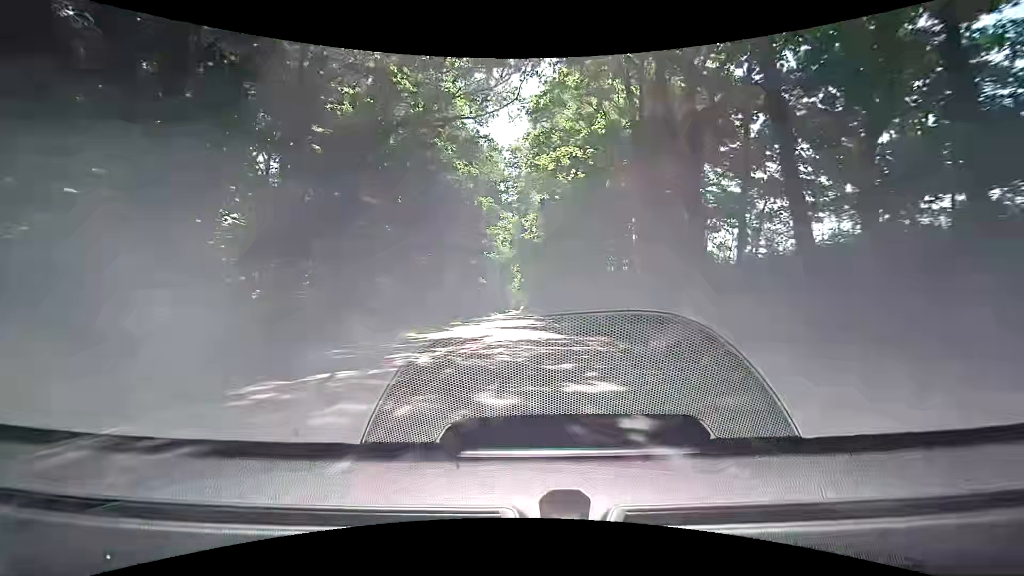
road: primary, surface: asphalt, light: Day
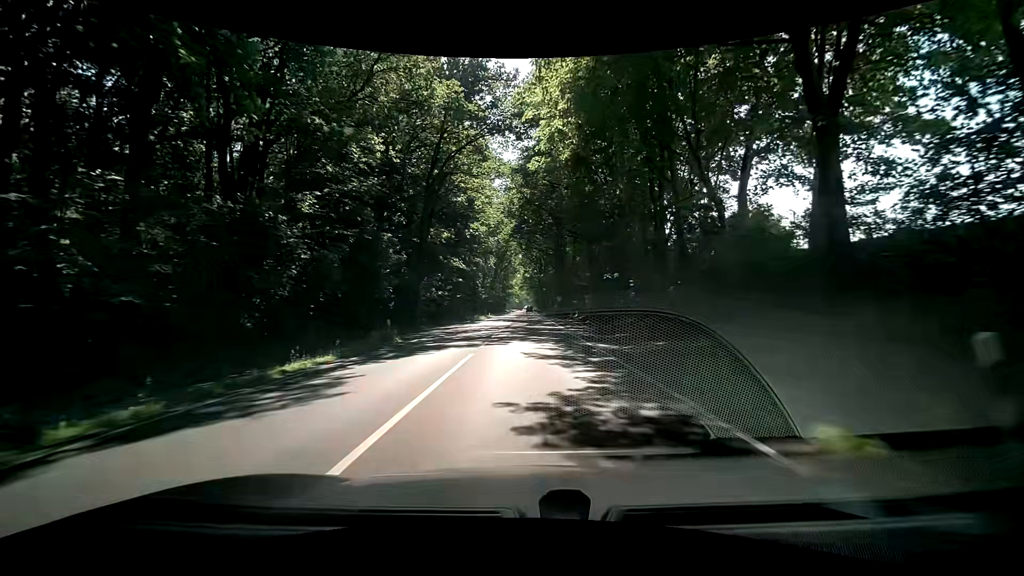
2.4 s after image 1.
(-0.1, +30.9) m; -1°
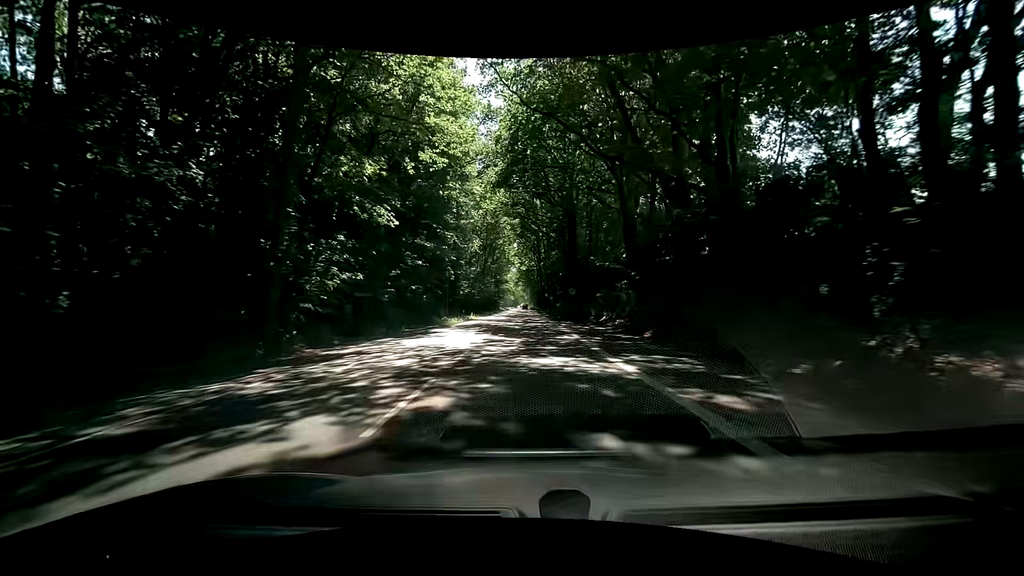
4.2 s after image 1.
(+0.4, +23.6) m; +1°
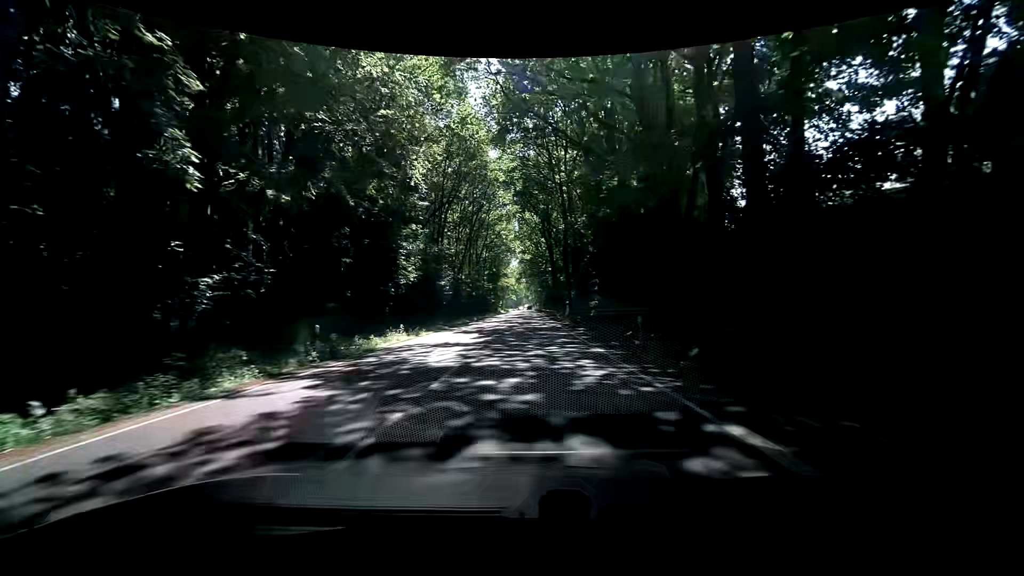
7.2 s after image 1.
(+0.1, +39.2) m; 0°
(0, +10) (0, +20) (0, +30) (-1, +40) (-1, +50) (-1, +60) (0, +70) (0, +80) (0, +90) (0, +100) m
